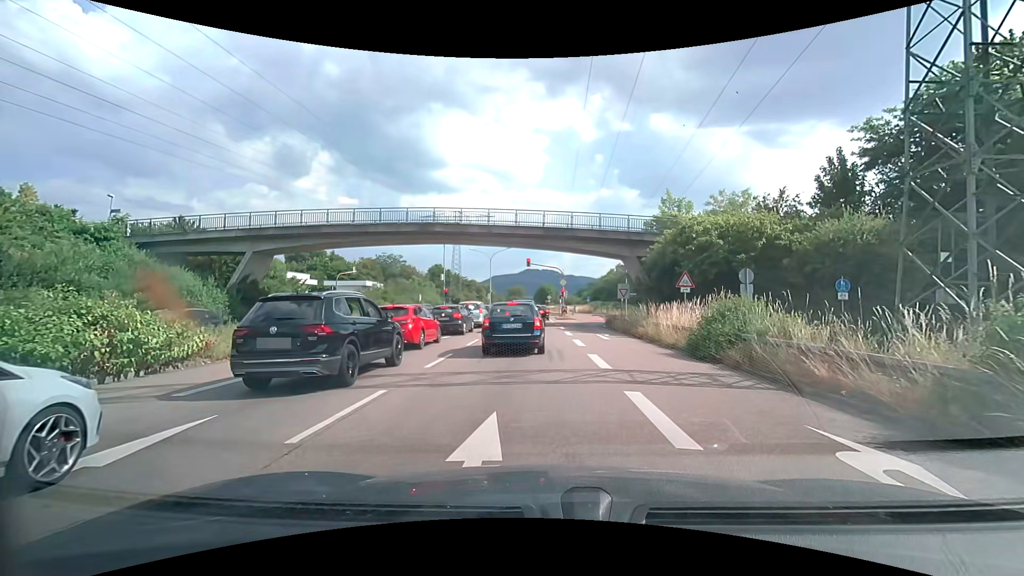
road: trunk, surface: asphalt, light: Day
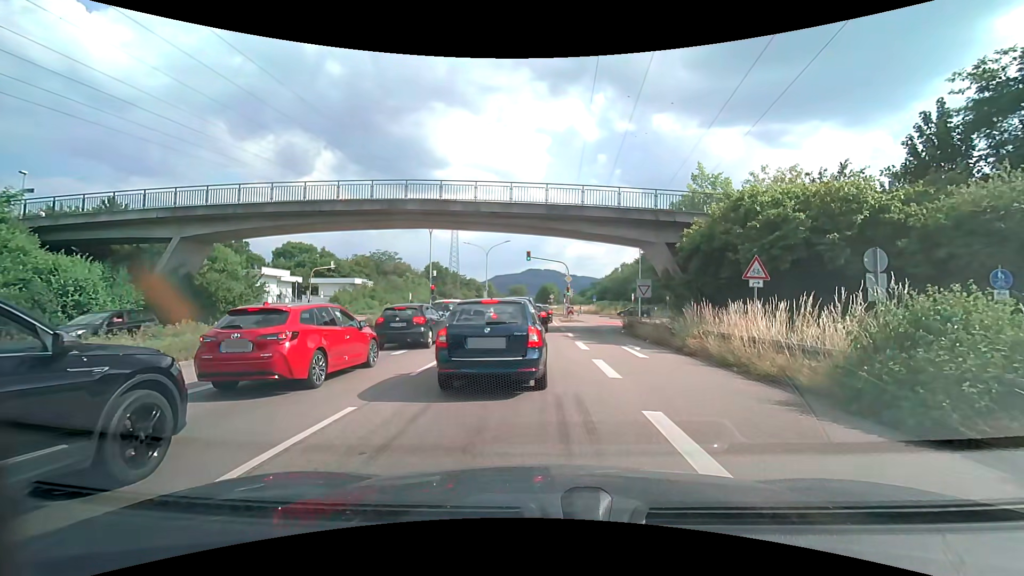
(+0.1, +7.3) m; +1°
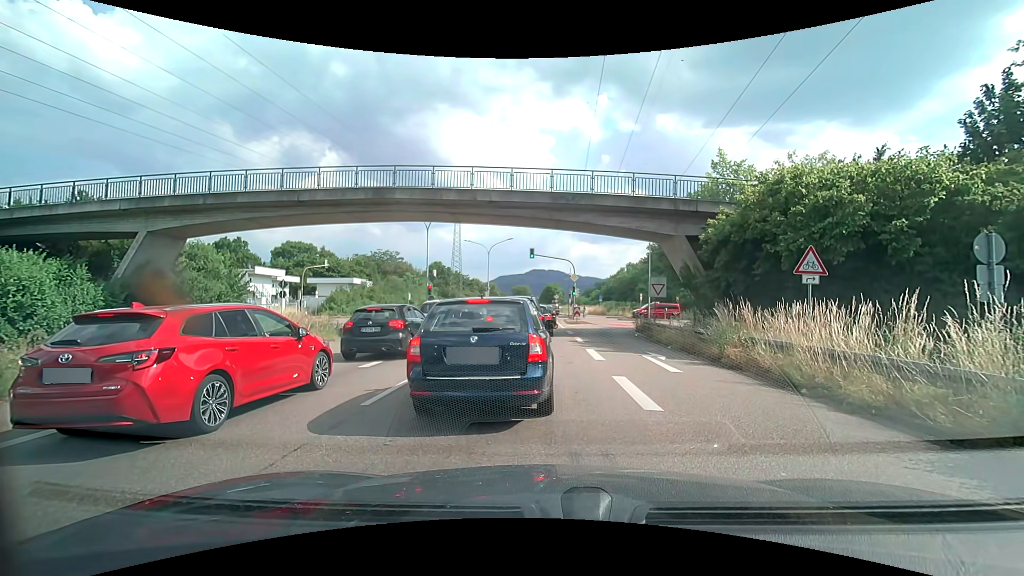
(0.0, +2.6) m; -3°
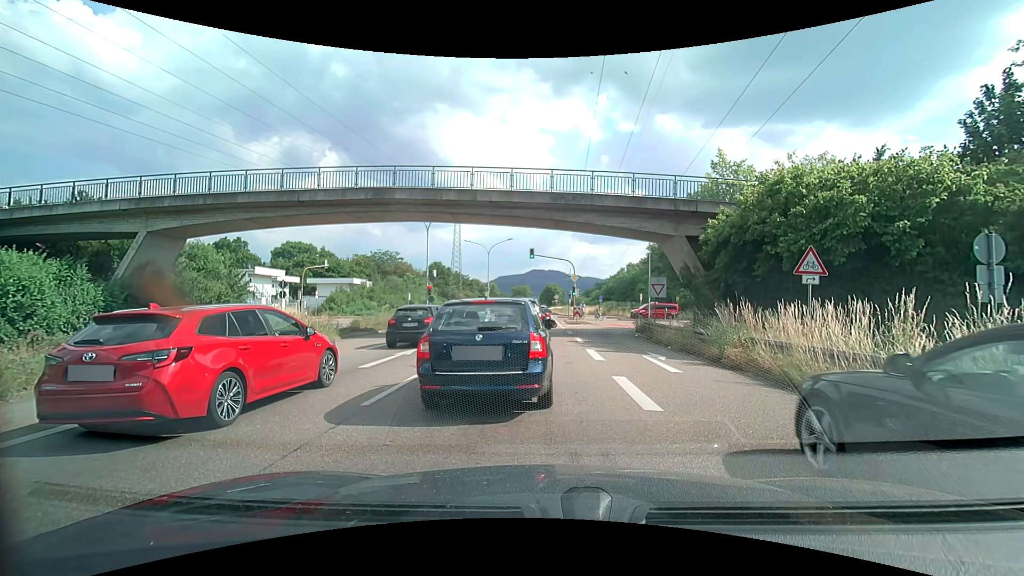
(0.0, +0.1) m; 0°
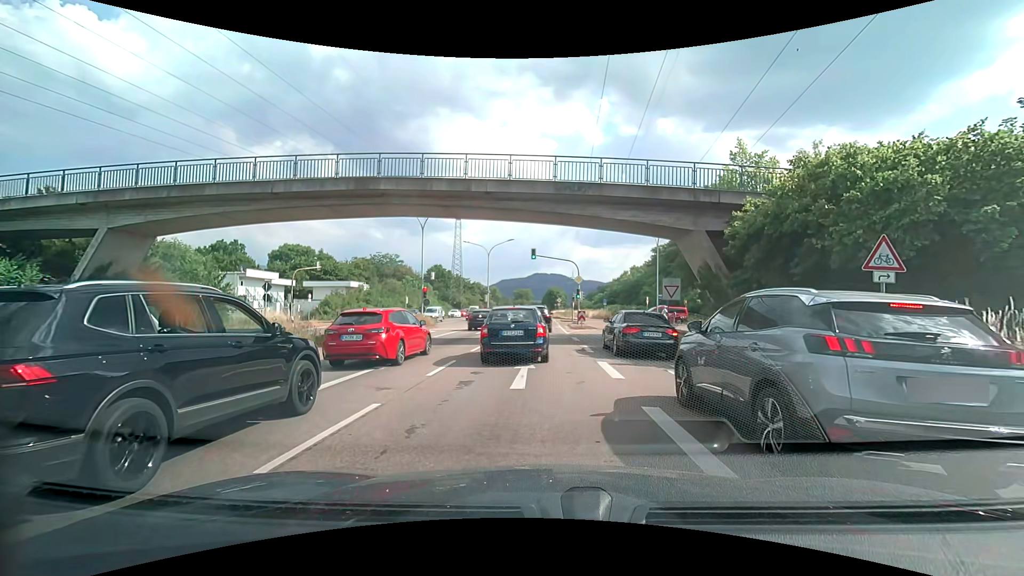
(+0.1, +2.9) m; +2°
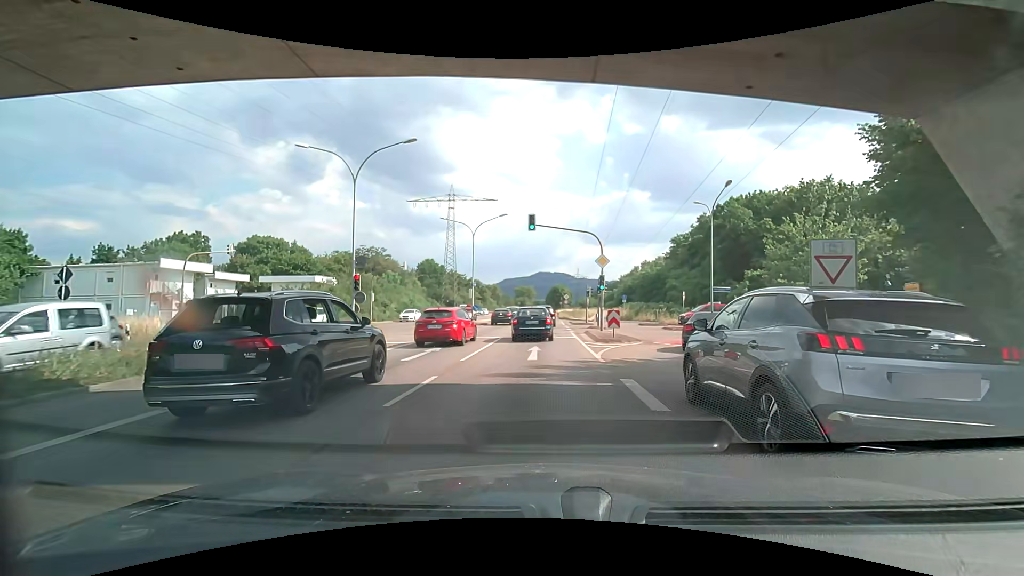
(+0.1, +15.8) m; 0°
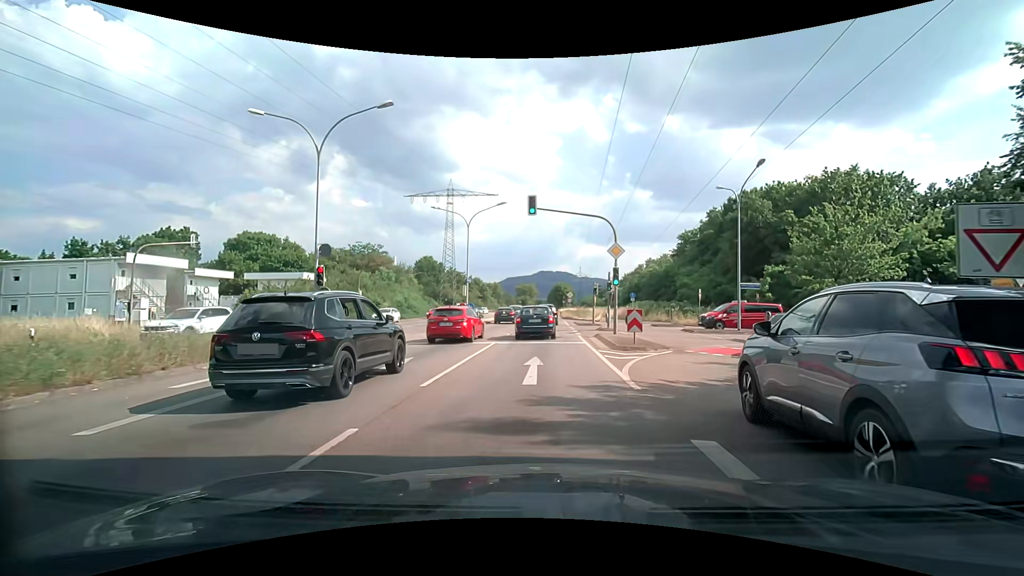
(0.0, +4.5) m; 0°
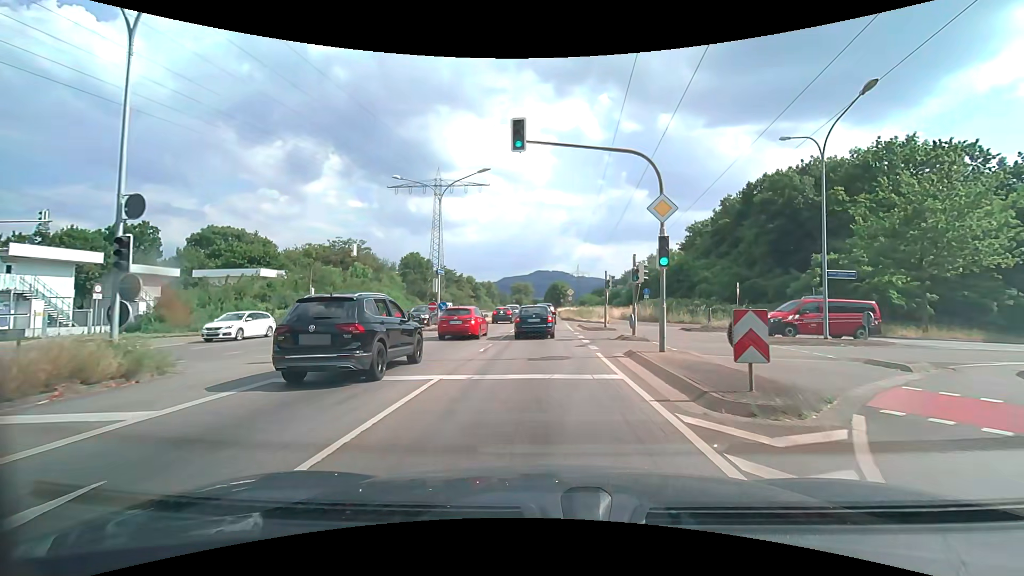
(+0.1, +9.8) m; +1°
(0, +10) (0, +20) (0, +30) (0, +40) (0, +50) (+1, +60) (+1, +70) (+1, +80) (+1, +90) (+1, +100) m
